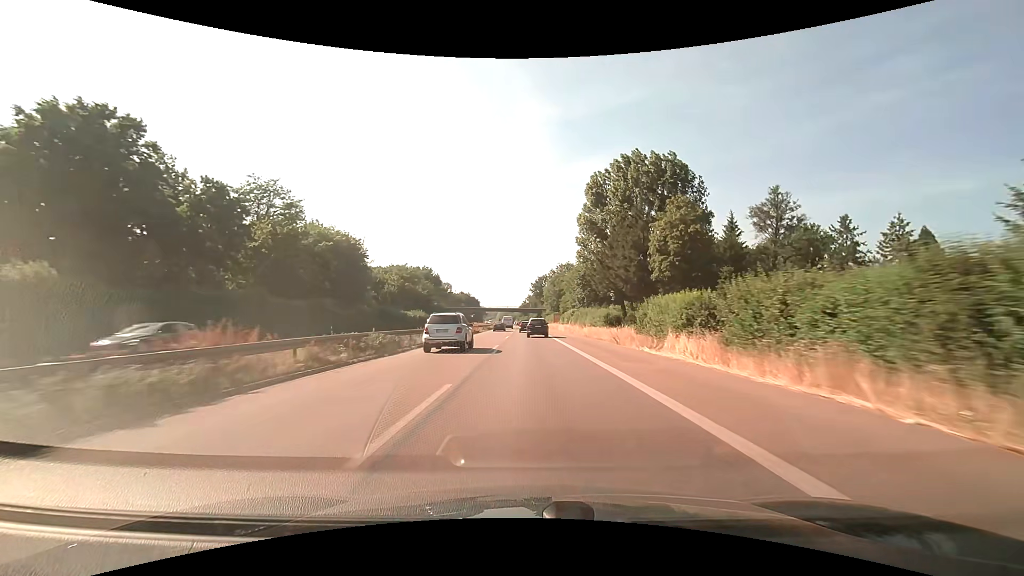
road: trunk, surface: asphalt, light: Day
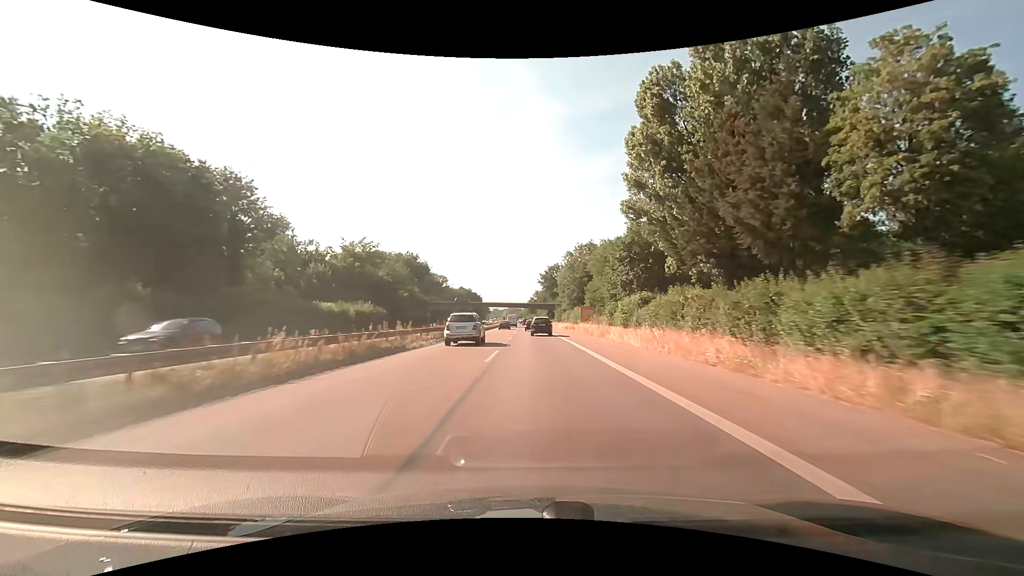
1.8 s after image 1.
(-0.6, +43.3) m; -1°
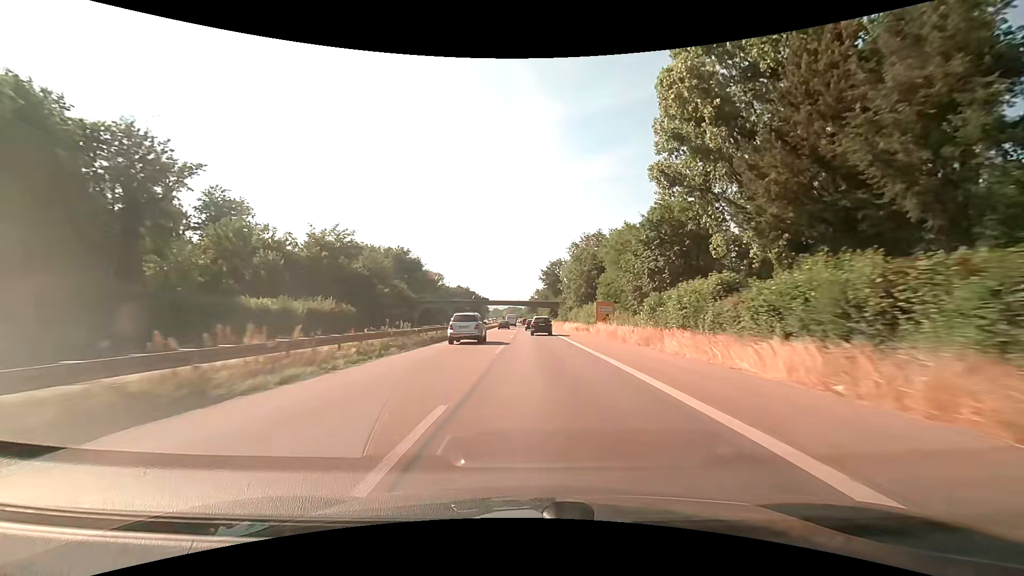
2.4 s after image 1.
(0.0, +14.5) m; 0°
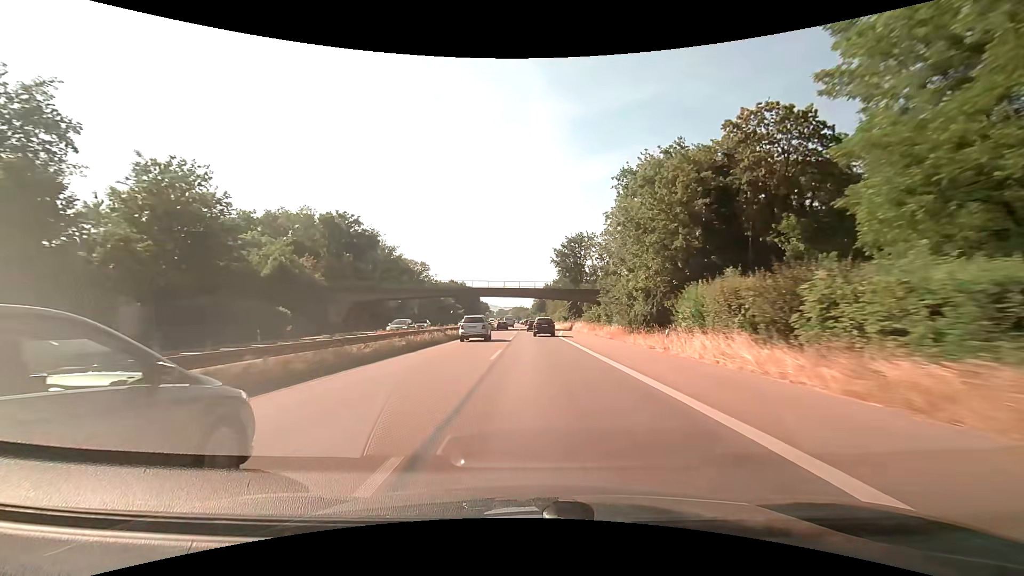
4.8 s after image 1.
(0.0, +57.7) m; 0°
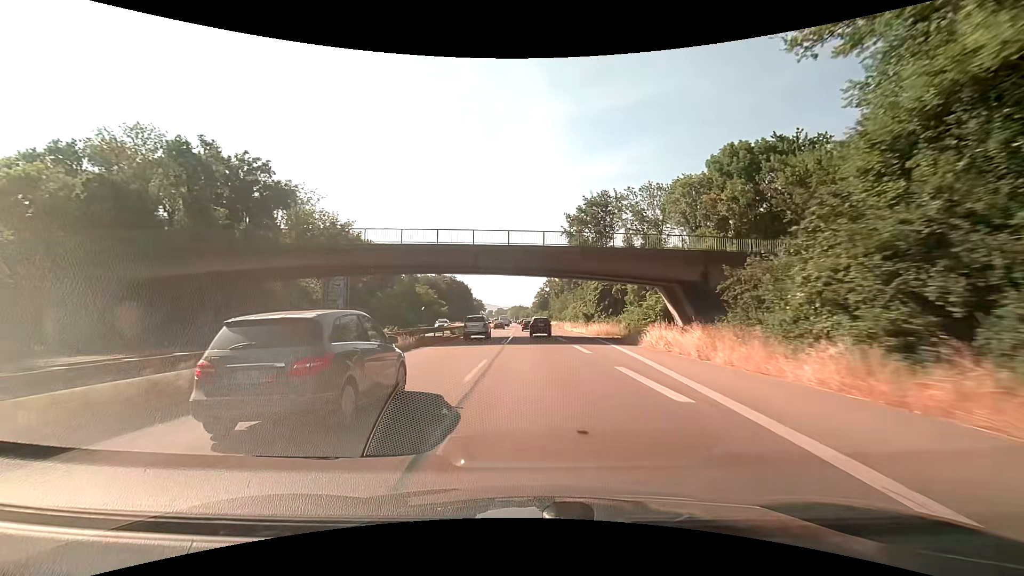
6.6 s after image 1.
(-0.1, +43.0) m; 0°
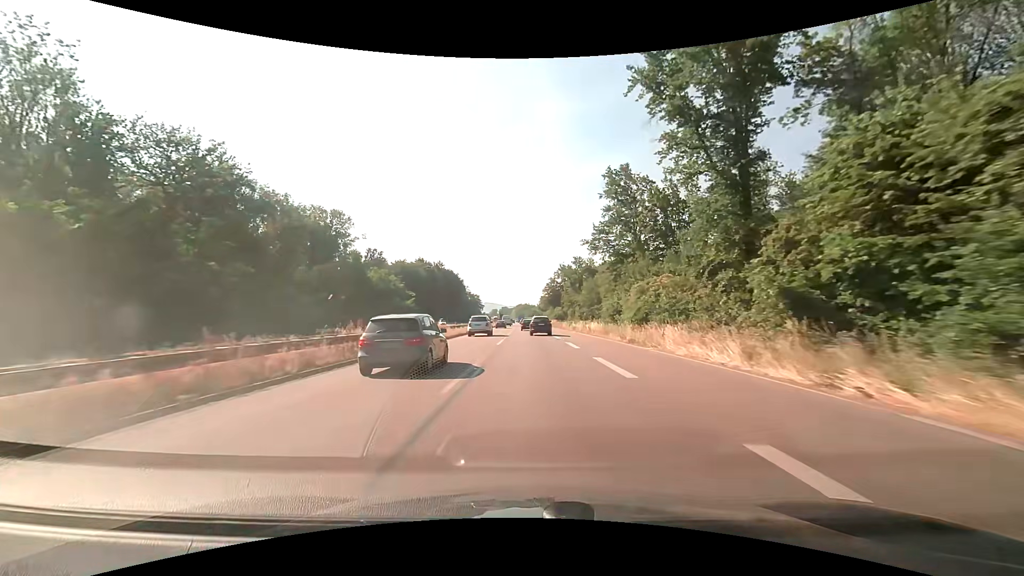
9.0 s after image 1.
(0.0, +56.9) m; -1°
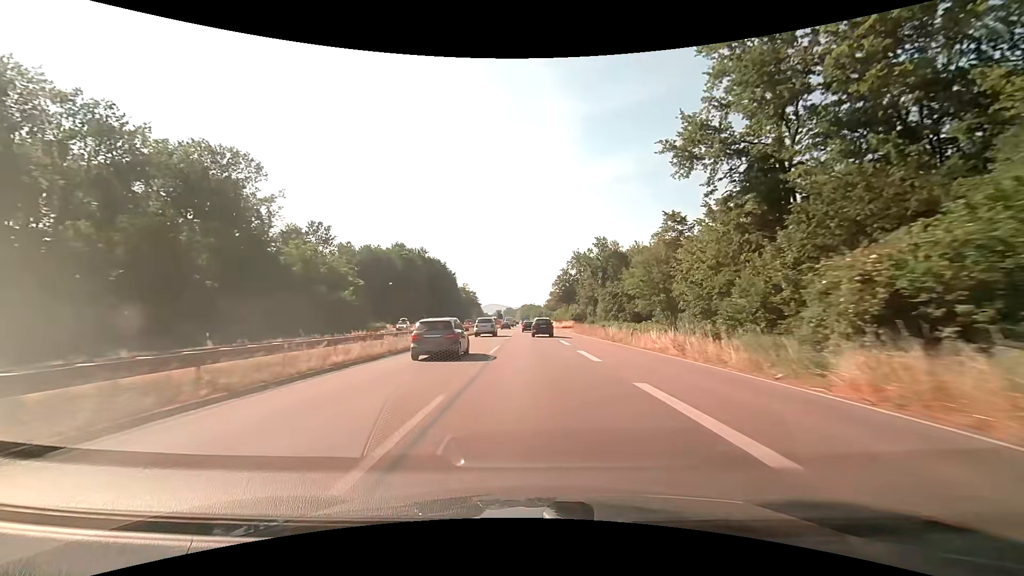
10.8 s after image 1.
(0.0, +42.6) m; 0°
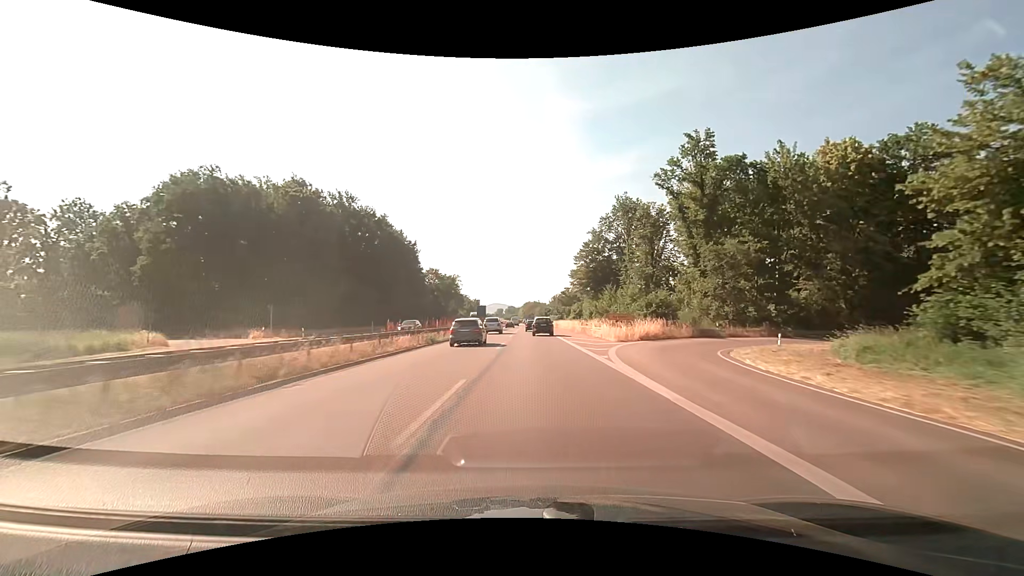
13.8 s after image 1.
(-0.6, +70.9) m; -1°
(0, +10) (0, +20) (0, +30) (0, +40) (0, +50) (0, +60) (0, +70) (0, +80) (+1, +90) (+1, +100) m
